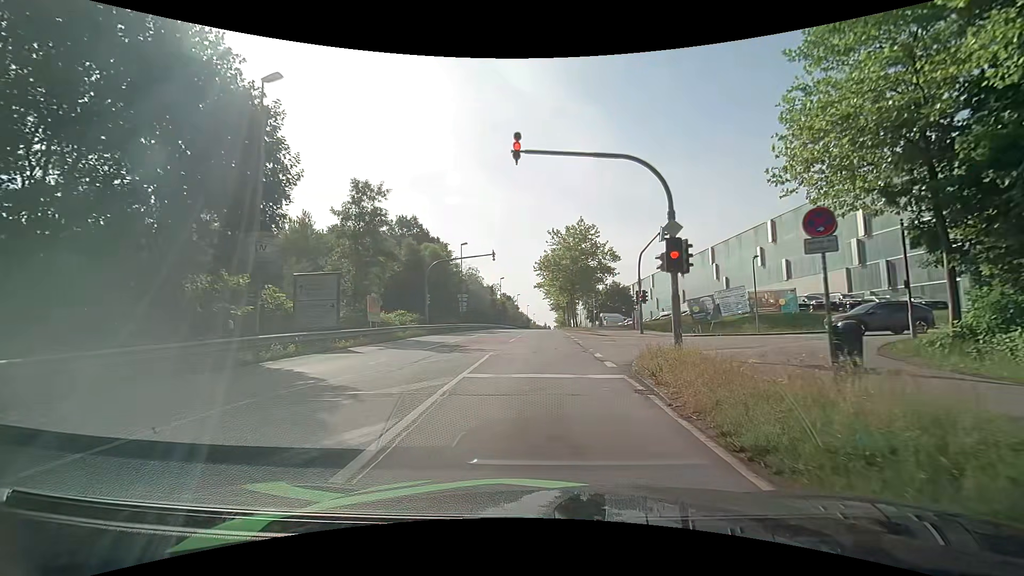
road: secondary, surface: asphalt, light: Day
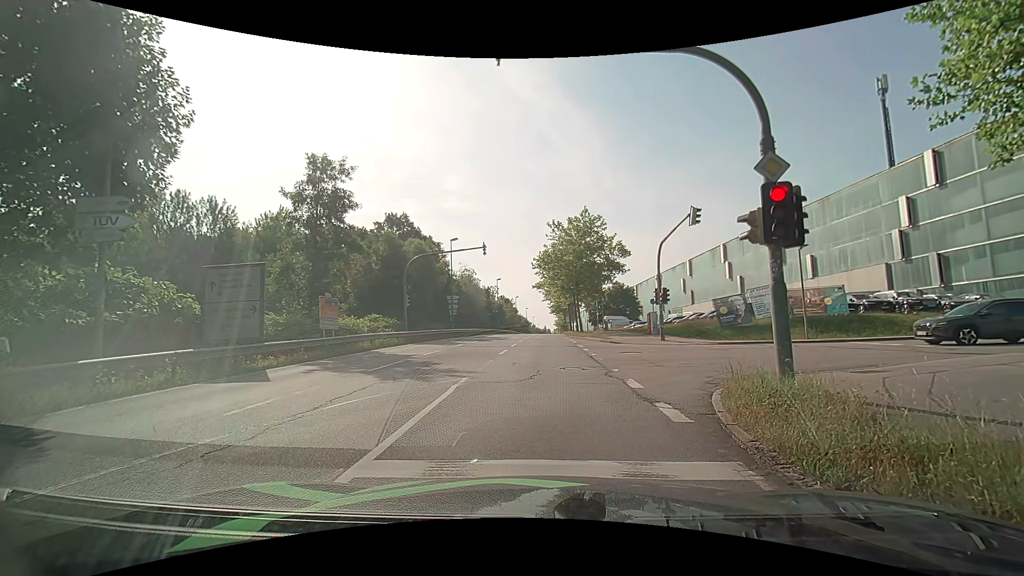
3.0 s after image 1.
(+0.1, +5.8) m; +3°
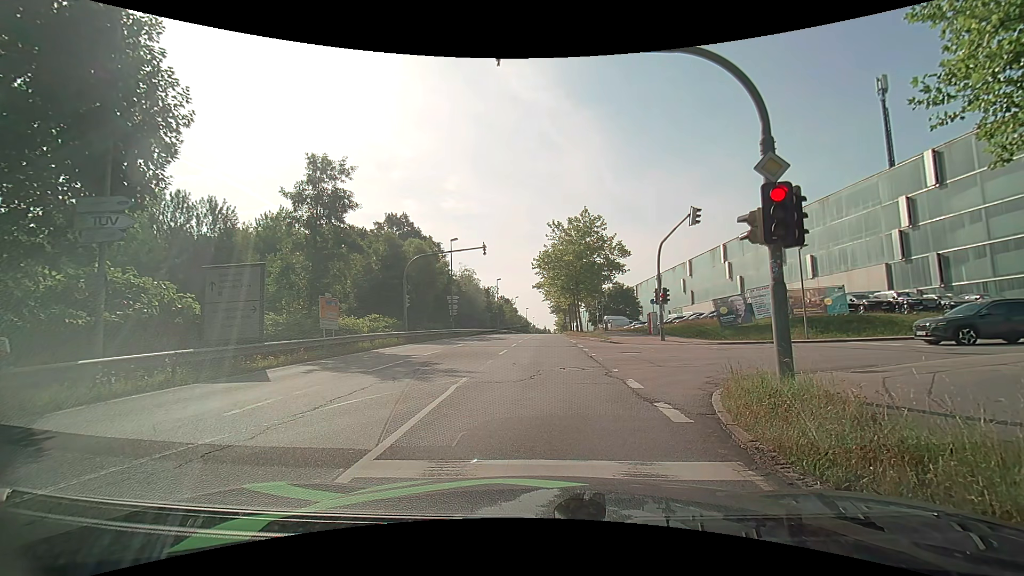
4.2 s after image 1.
(0.0, 0.0) m; 0°
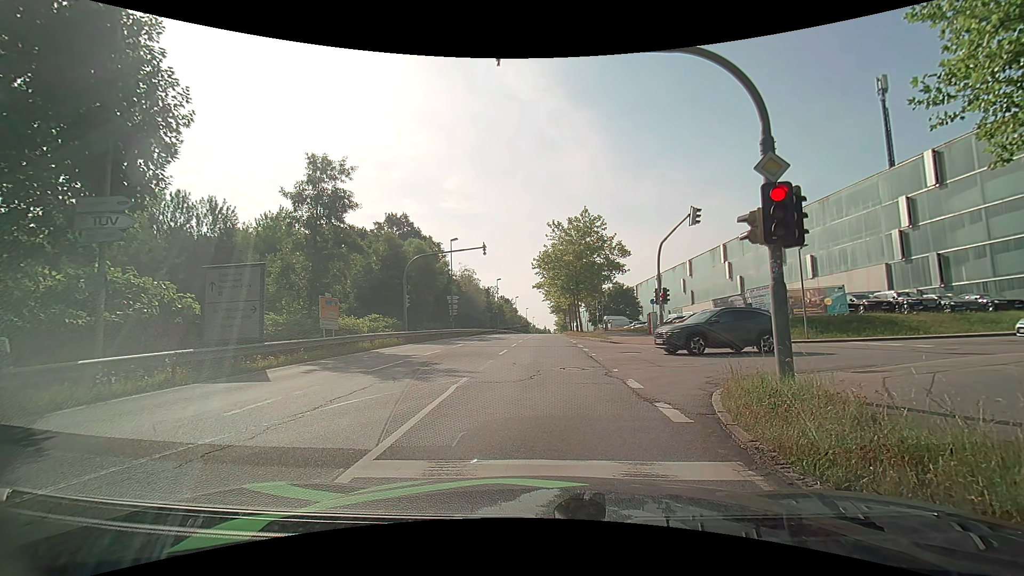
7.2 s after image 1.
(0.0, 0.0) m; 0°
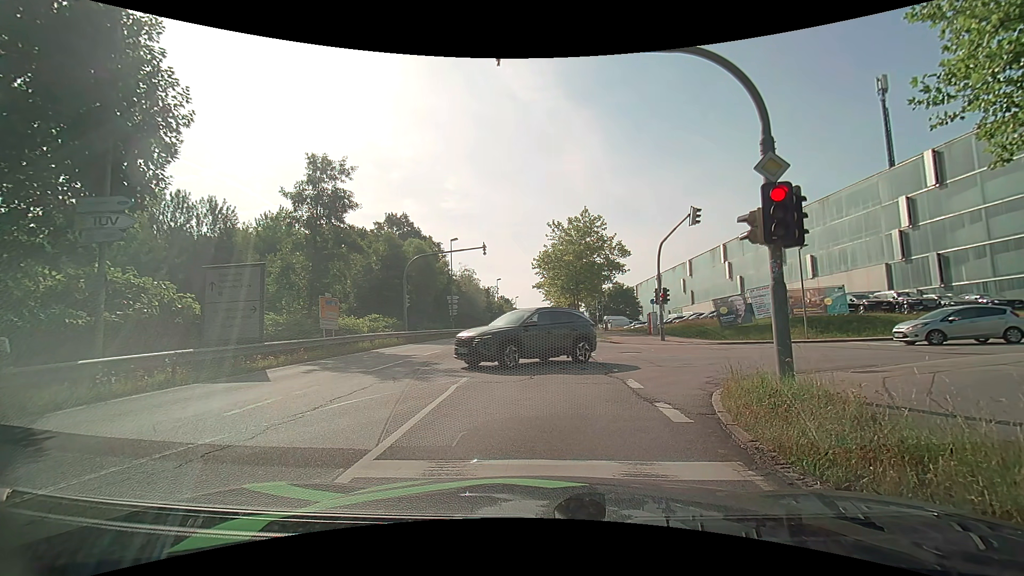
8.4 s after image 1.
(0.0, 0.0) m; 0°
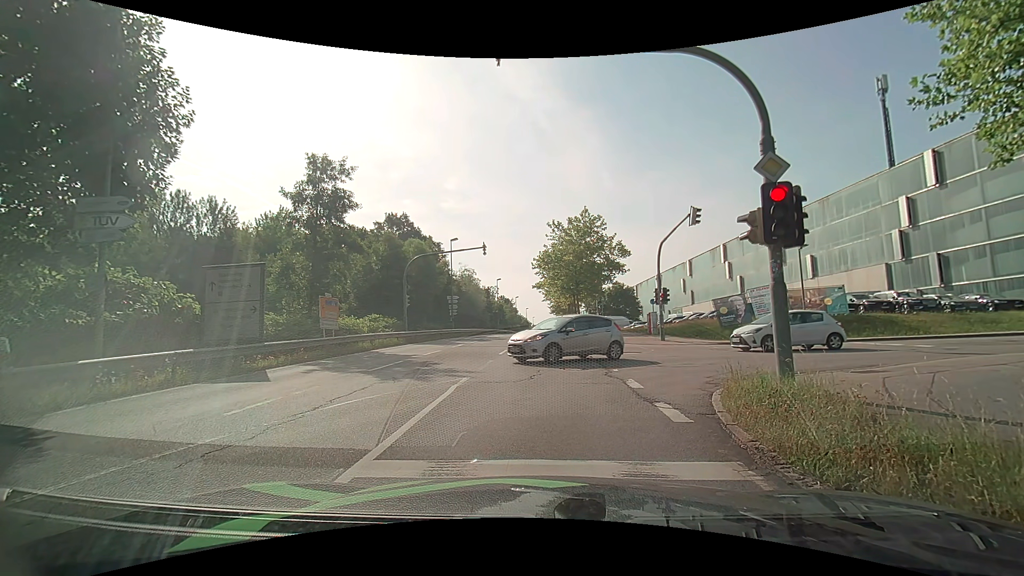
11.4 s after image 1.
(0.0, 0.0) m; 0°
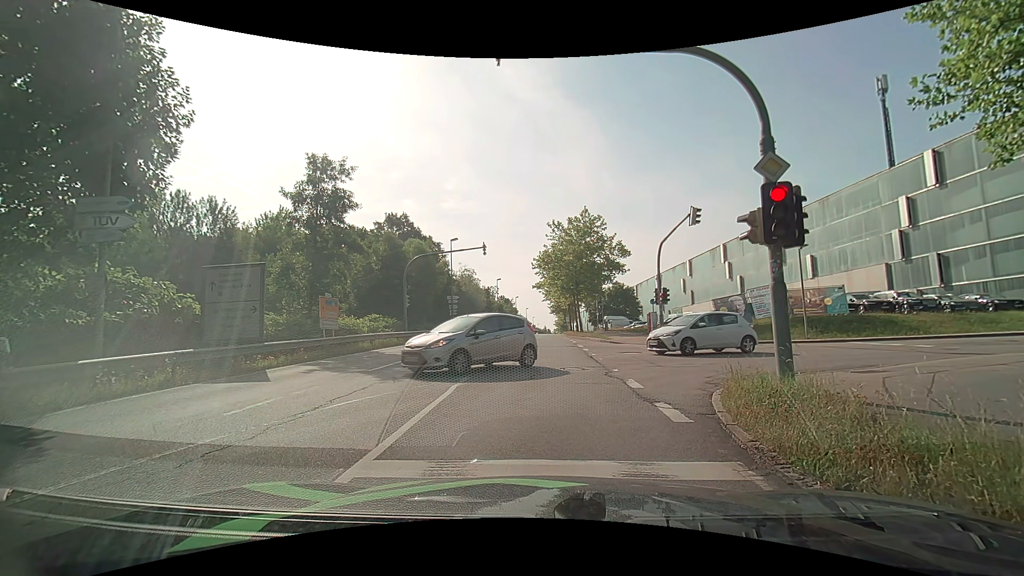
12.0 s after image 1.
(0.0, 0.0) m; 0°
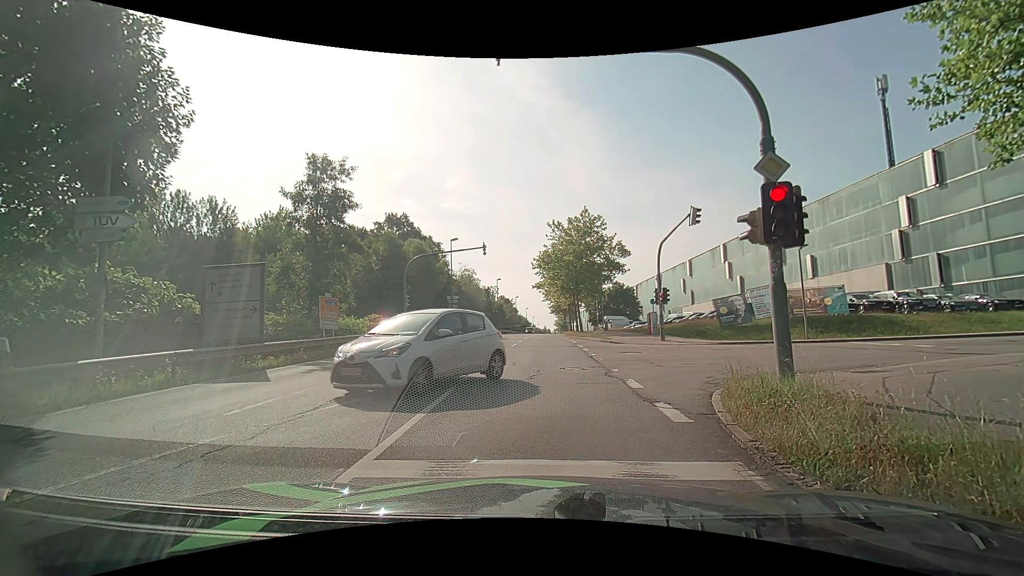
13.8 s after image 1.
(0.0, 0.0) m; 0°
